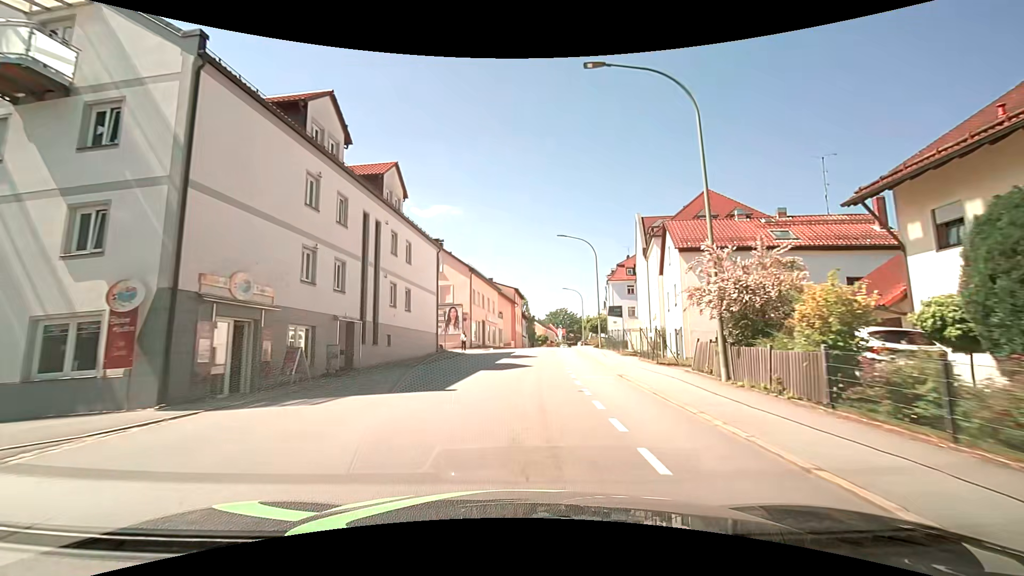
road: tertiary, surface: asphalt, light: Day
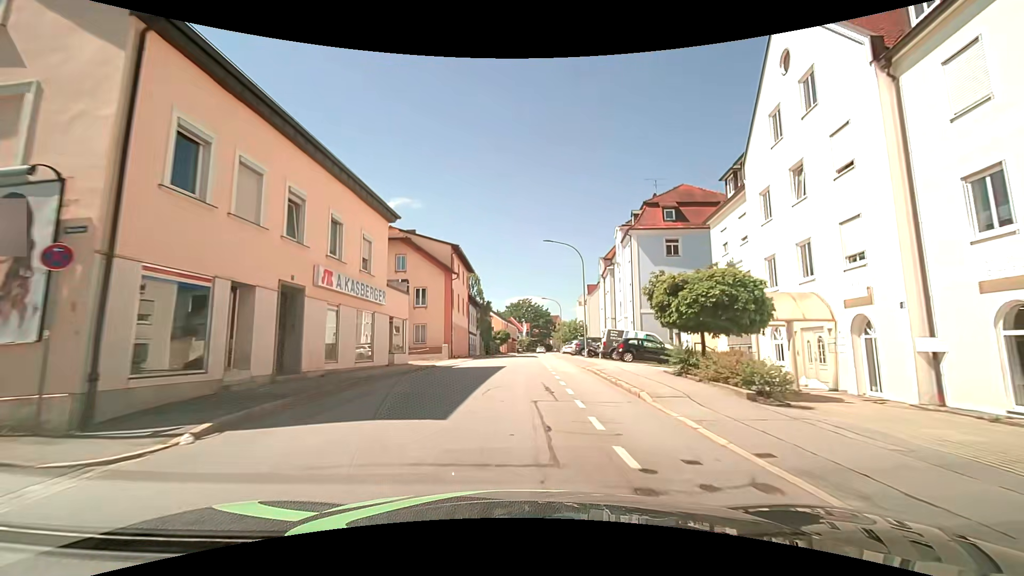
(+1.8, +37.3) m; +6°
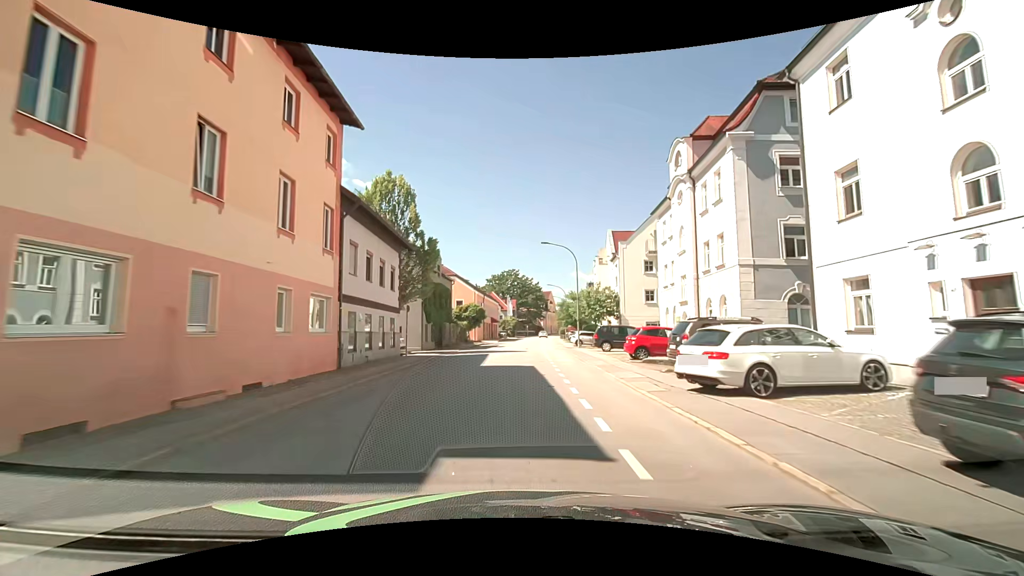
(0.0, +36.9) m; +1°
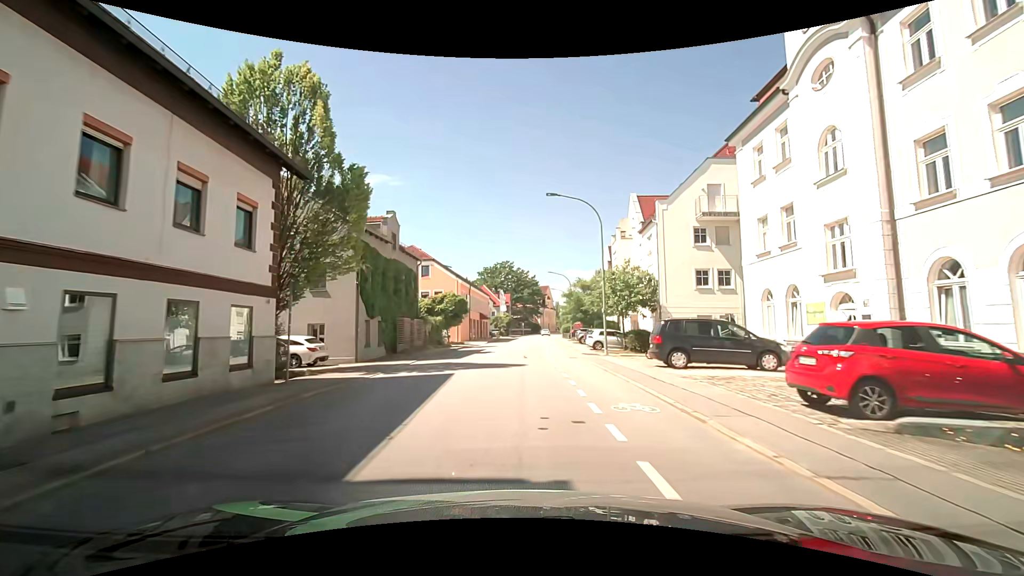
(0.0, +14.6) m; +1°
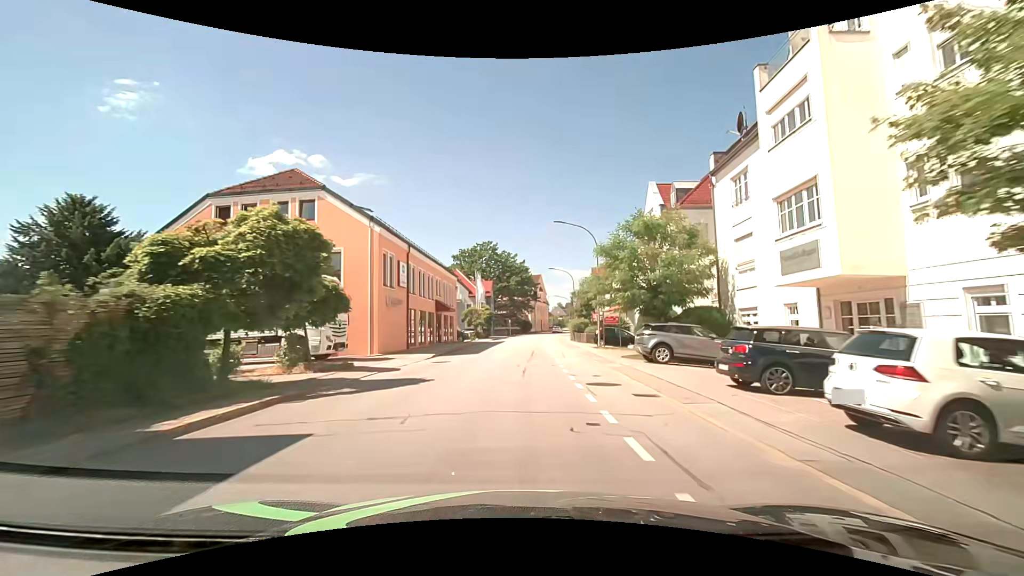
(+0.3, +29.2) m; +1°
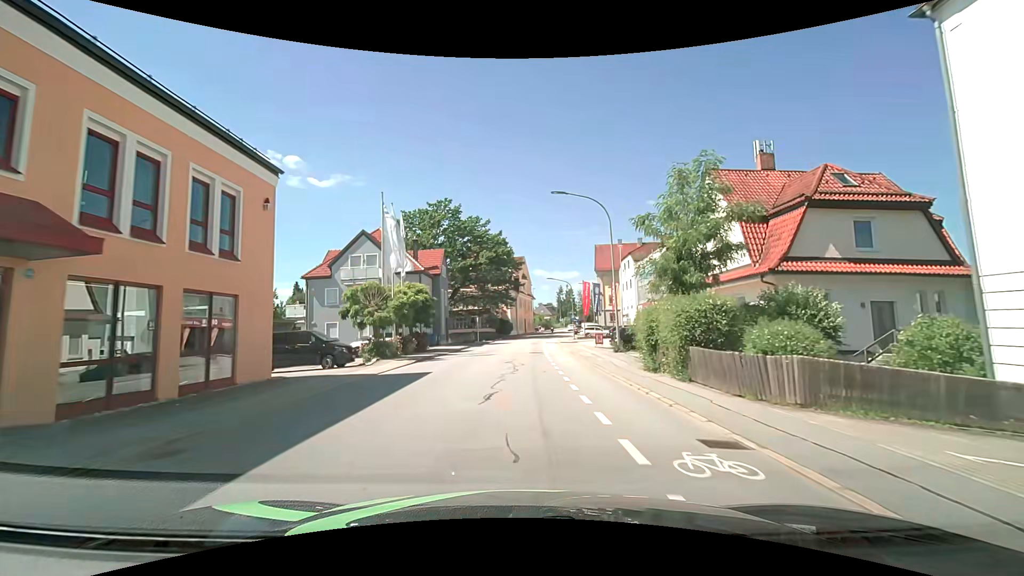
(+0.7, +36.5) m; +2°
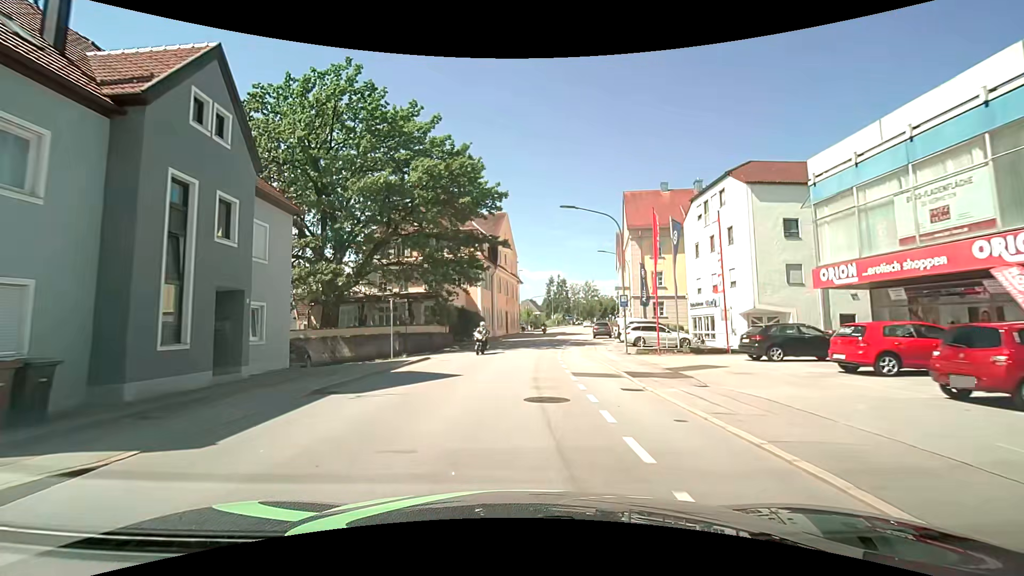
(+0.4, +36.5) m; +2°
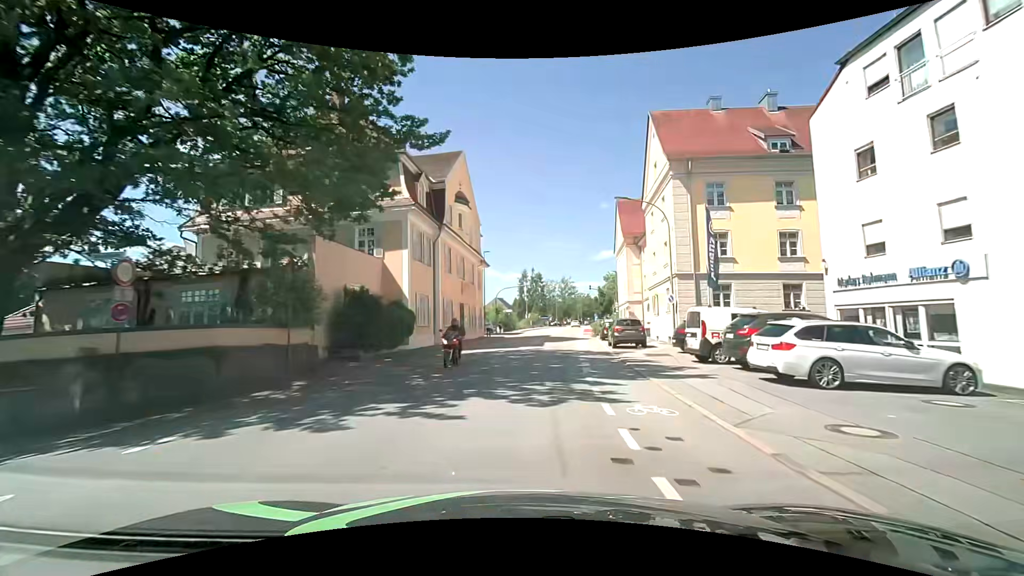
(+0.5, +21.9) m; +3°
(0, +10) (+1, +20) (+2, +30) (+3, +40) (+4, +50) (+6, +60) (+7, +70) (+8, +80) (+10, +89) (+11, +99) m
